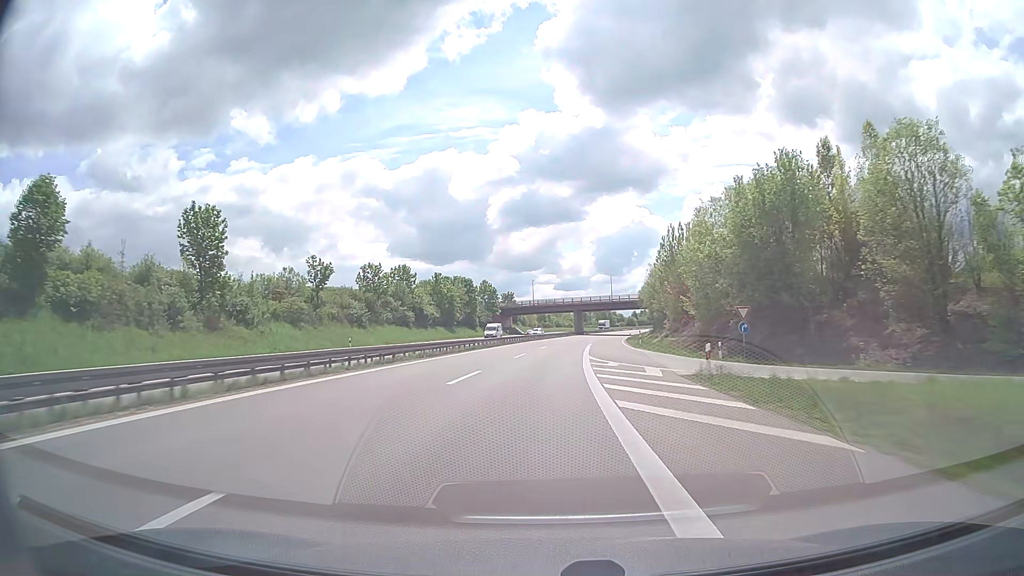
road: trunk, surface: asphalt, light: Day
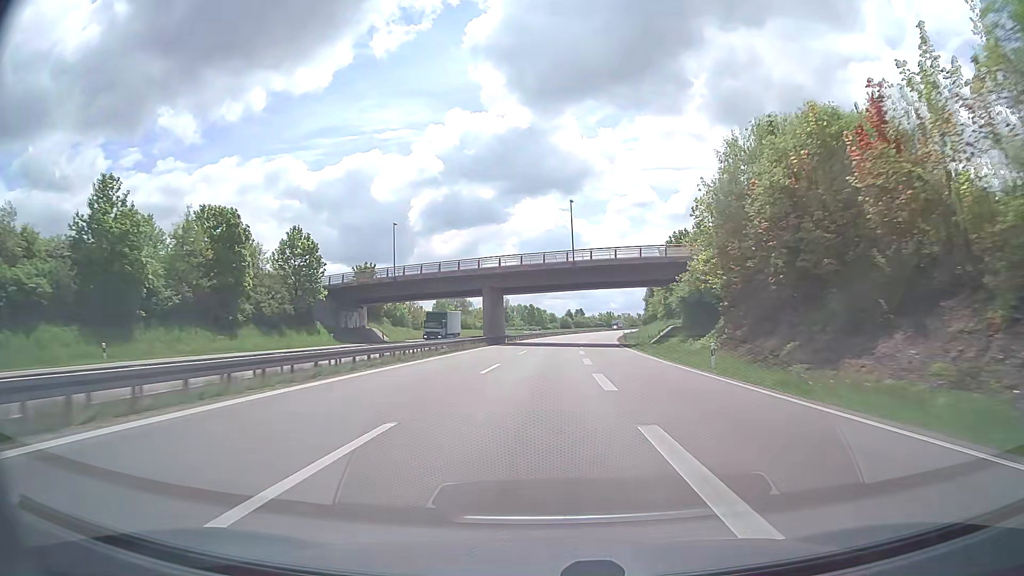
(+4.9, +85.2) m; +7°
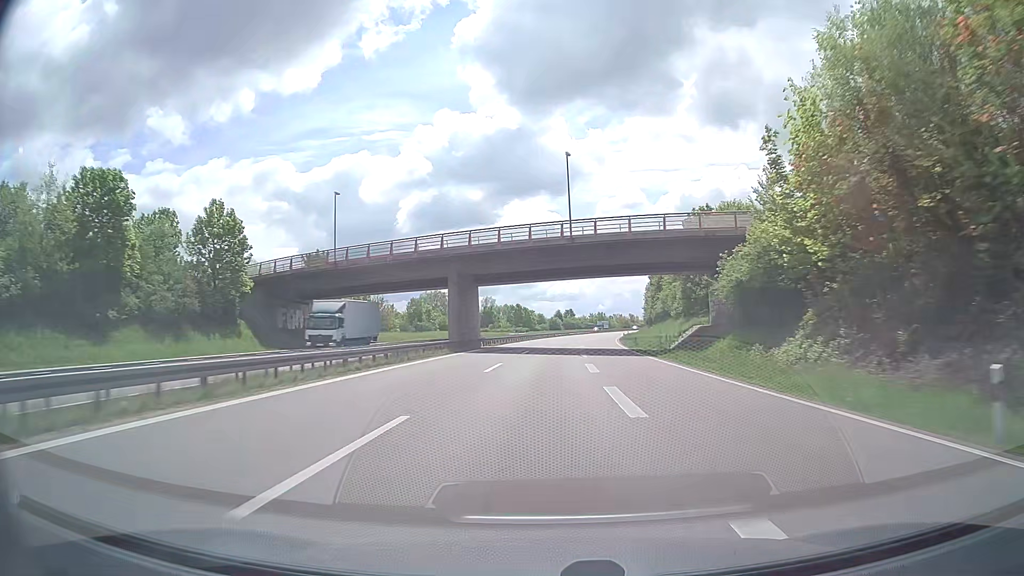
(+0.2, +17.1) m; +1°
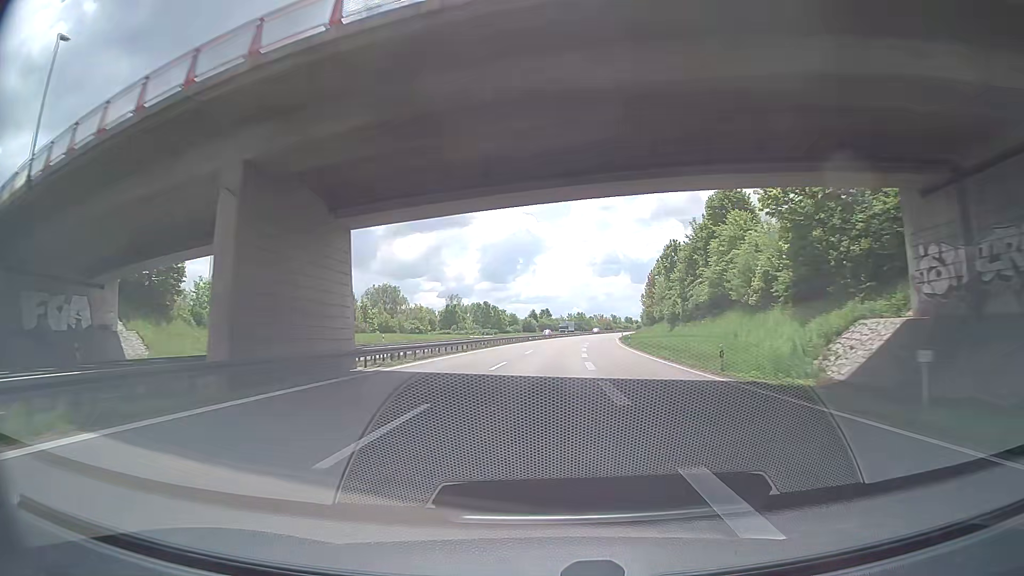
(+0.5, +34.2) m; +2°
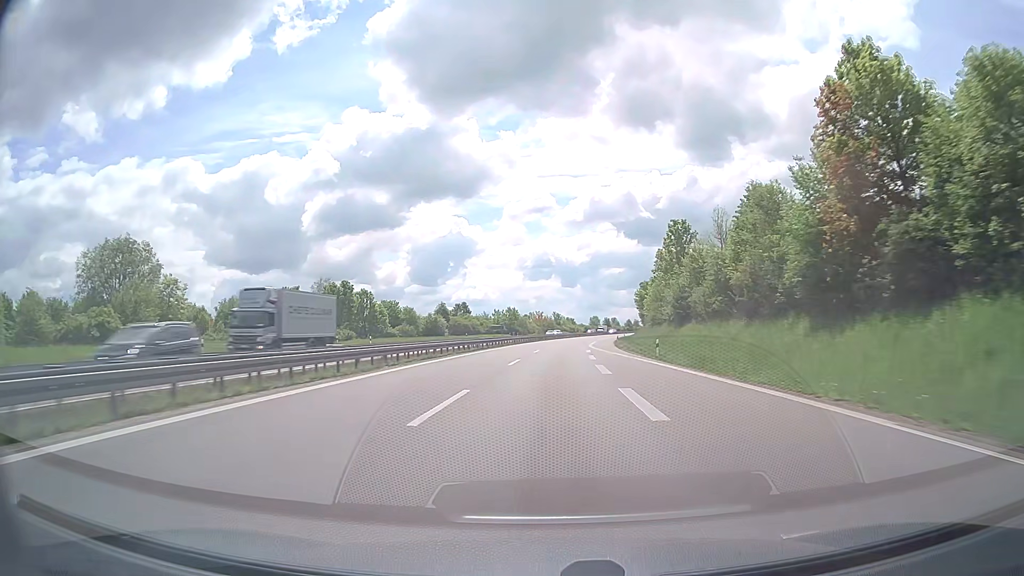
(+3.9, +86.9) m; +6°
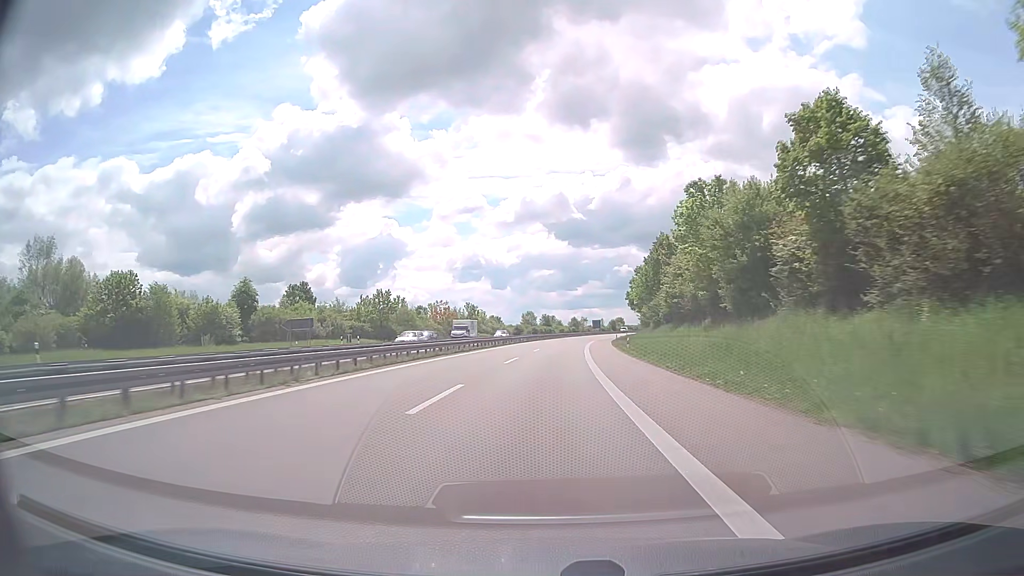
(+5.5, +88.5) m; +6°
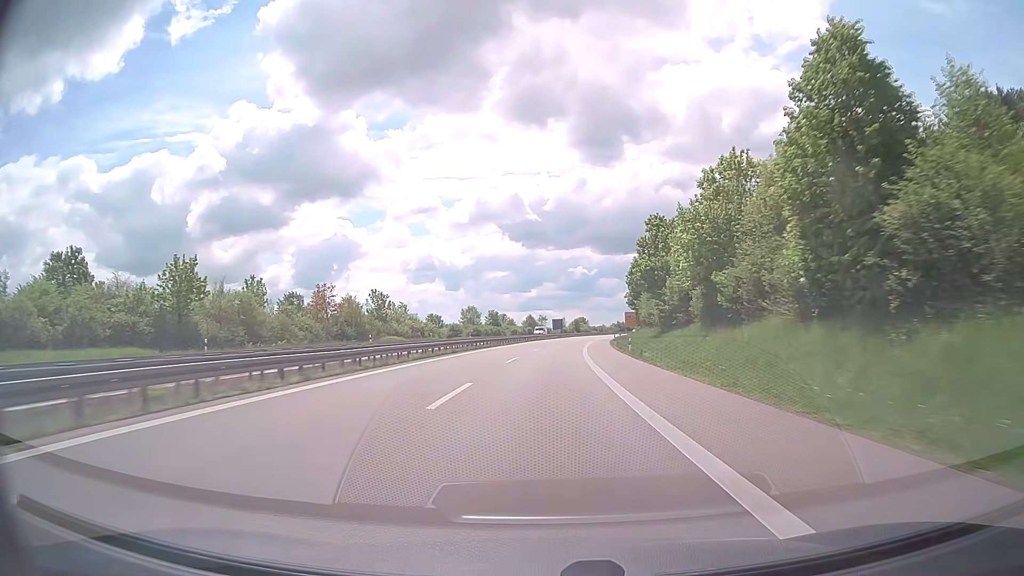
(+1.4, +53.4) m; +4°
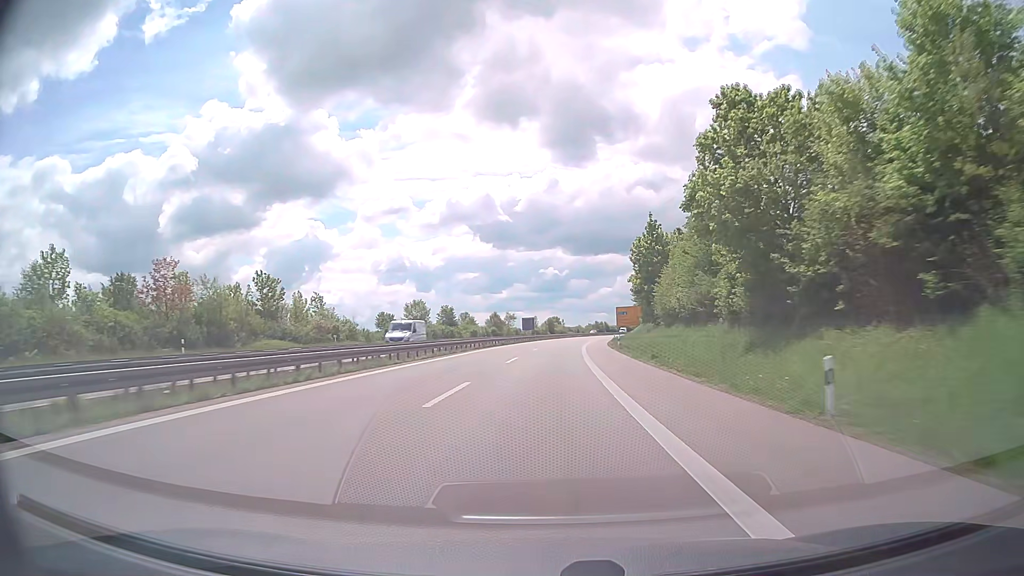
(+0.7, +35.7) m; +2°
(0, +10) (0, +20) (+1, +30) (+1, +40) (+2, +50) (+2, +60) (+3, +70) (+4, +80) (+5, +90) (+6, +100) m
